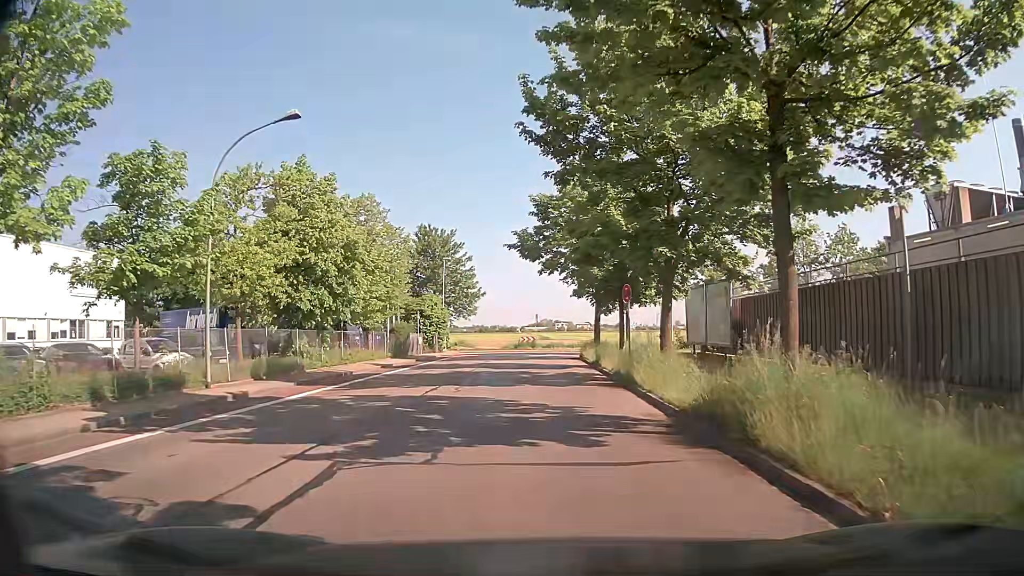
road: tertiary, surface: asphalt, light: Day
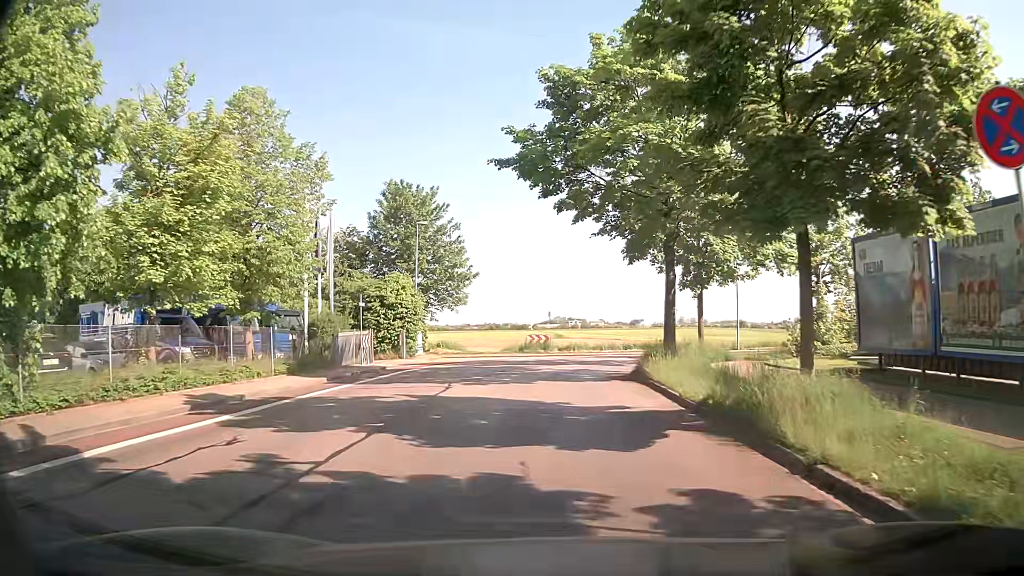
(-0.2, +18.7) m; -1°
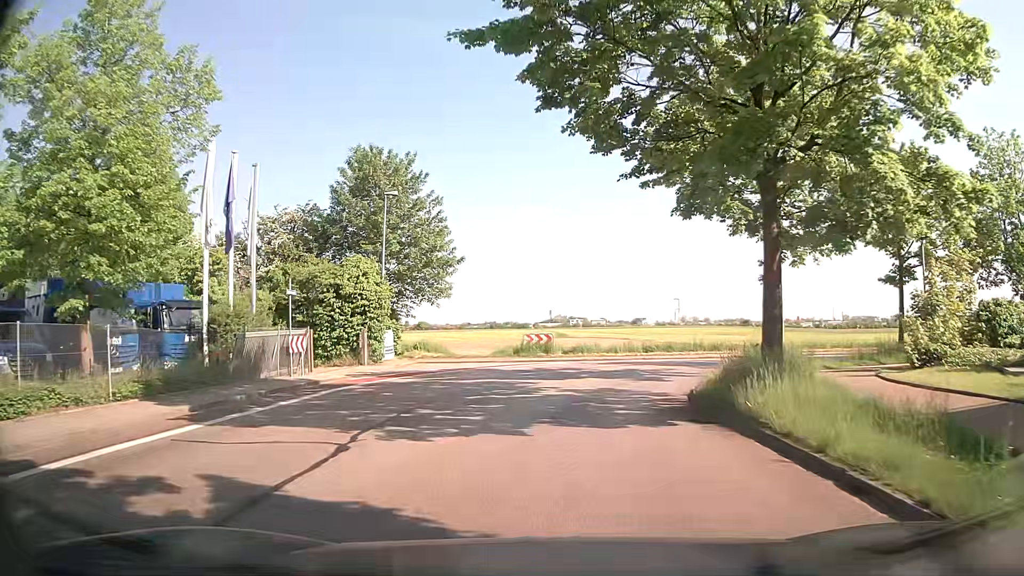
(0.0, +9.0) m; 0°
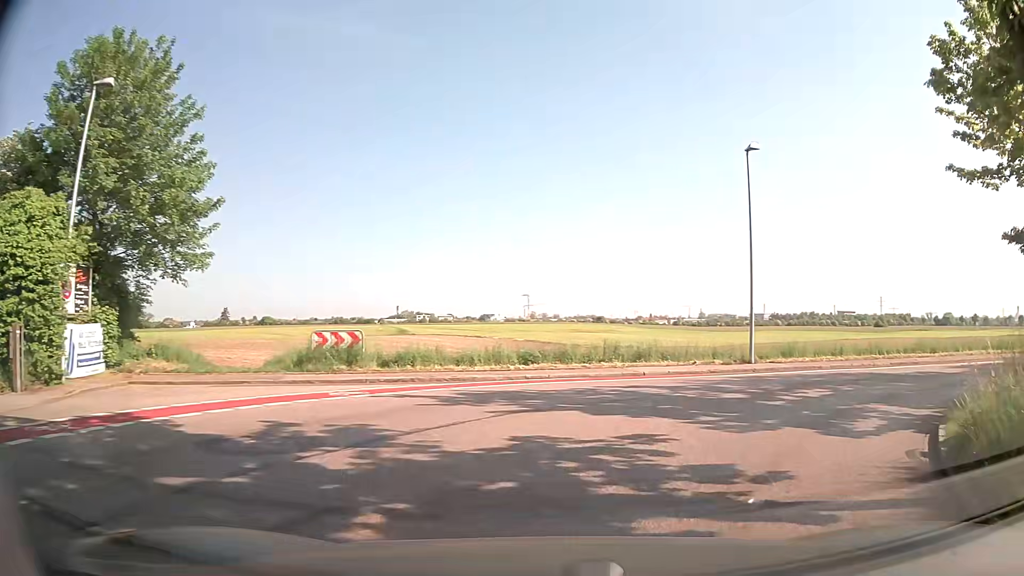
(+0.7, +15.9) m; +12°
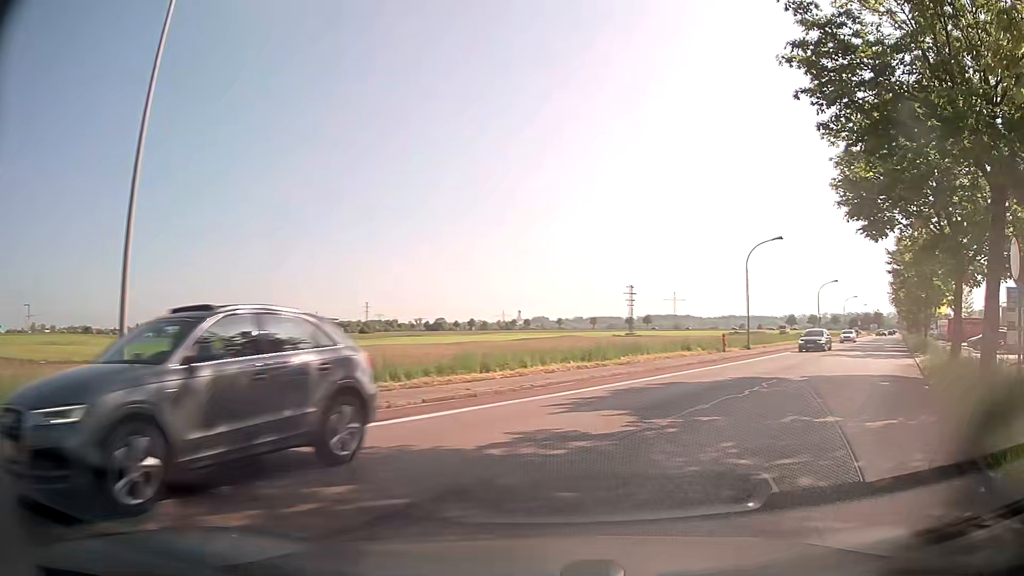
(+4.3, +12.5) m; +43°
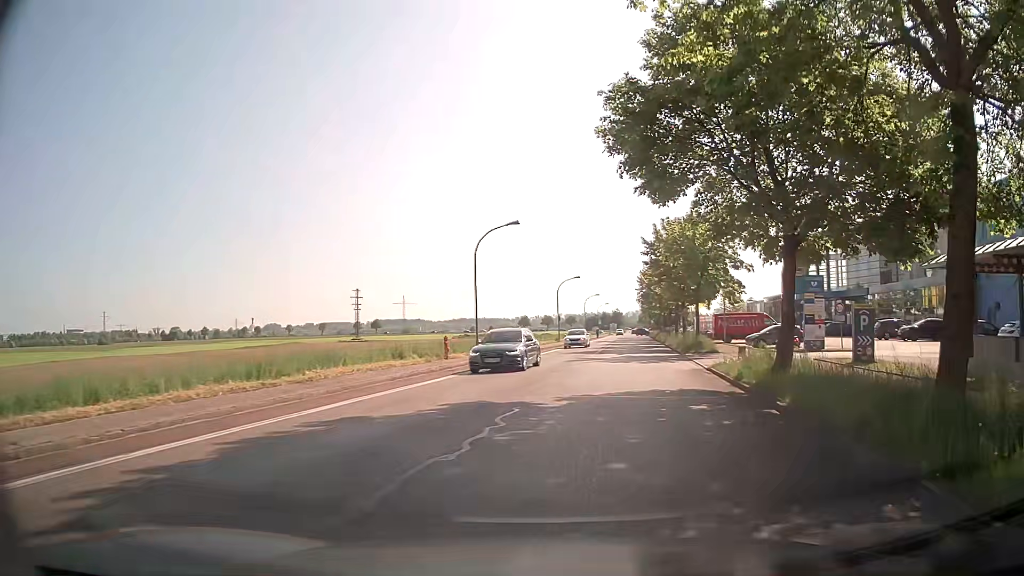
(+1.5, +6.8) m; +24°
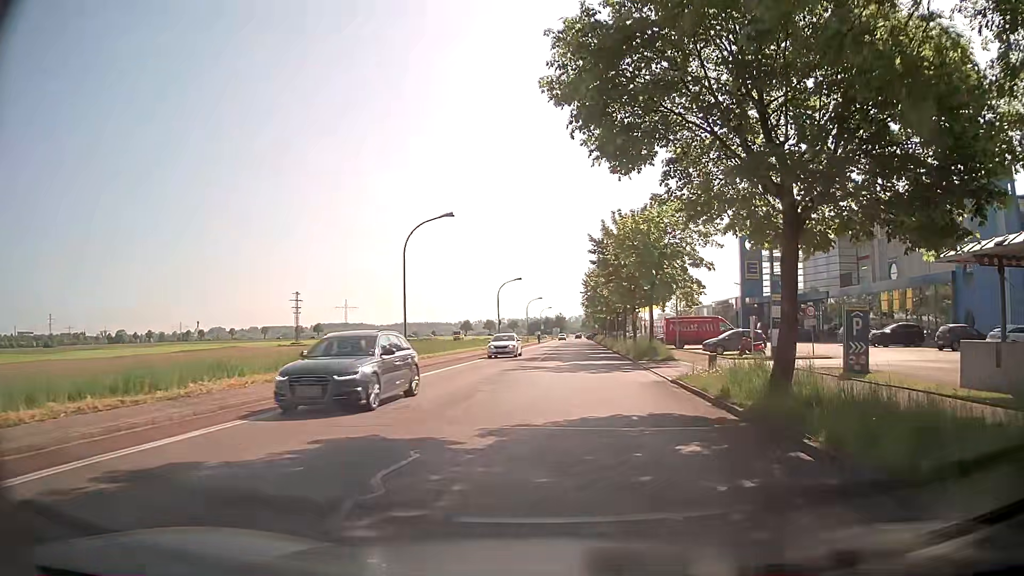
(+0.2, +3.9) m; +4°
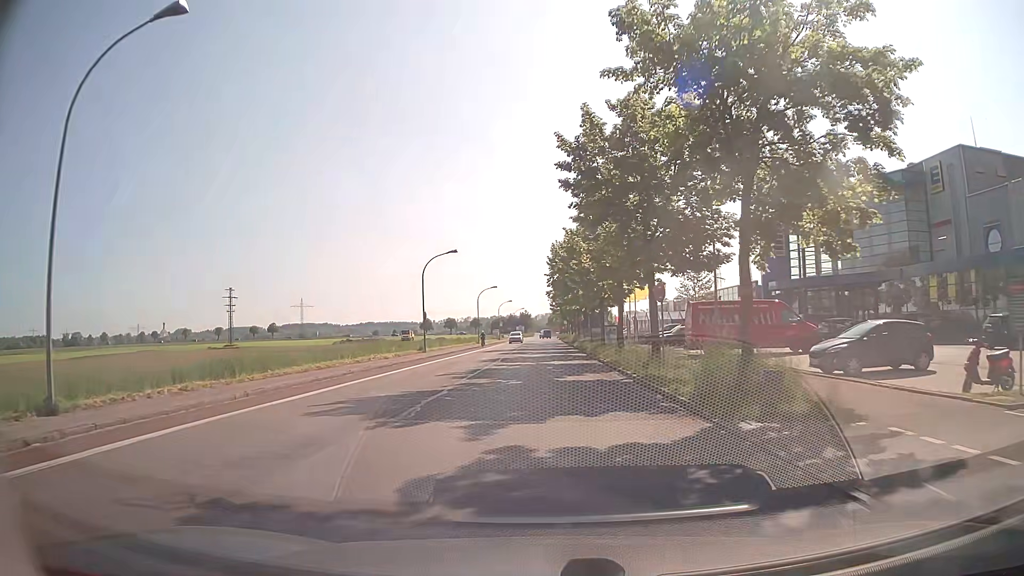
(+1.8, +23.3) m; +4°
(0, +10) (0, +20) (0, +30) (0, +40) (0, +50) (-1, +60) (-1, +70) (-1, +80) (-1, +90) (-1, +100) m
